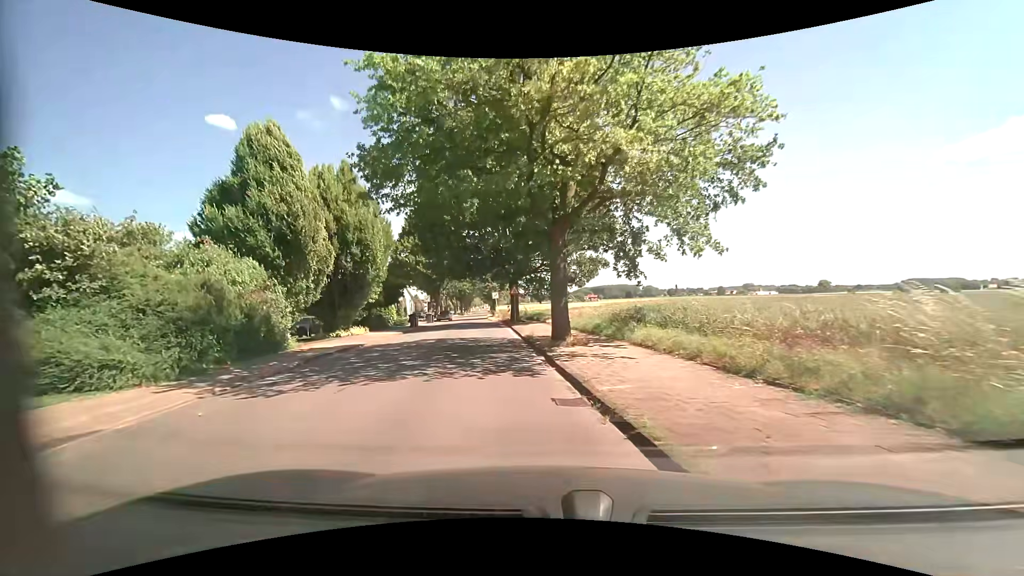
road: unclassified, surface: asphalt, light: Day
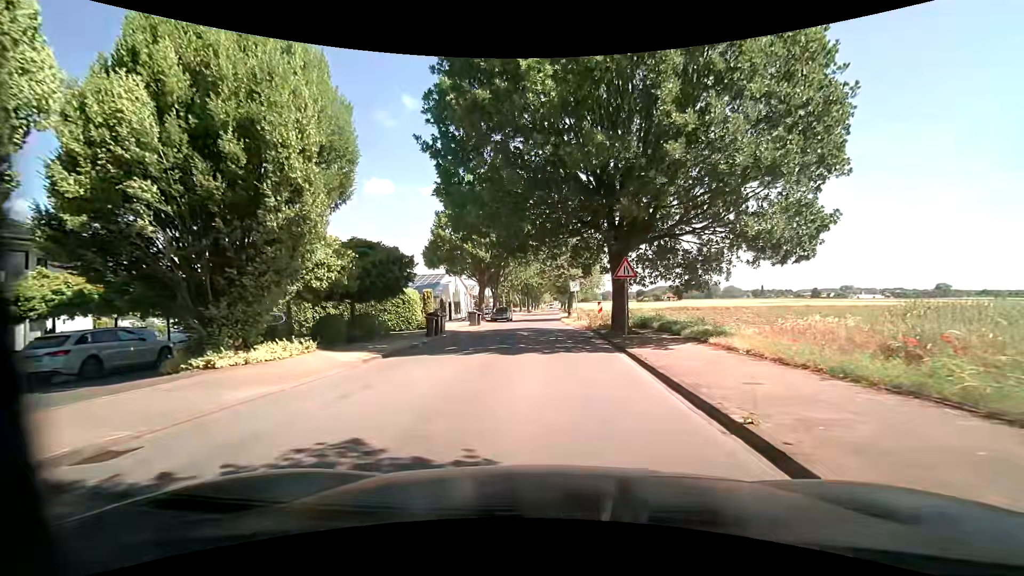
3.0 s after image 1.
(-2.4, +18.5) m; -7°
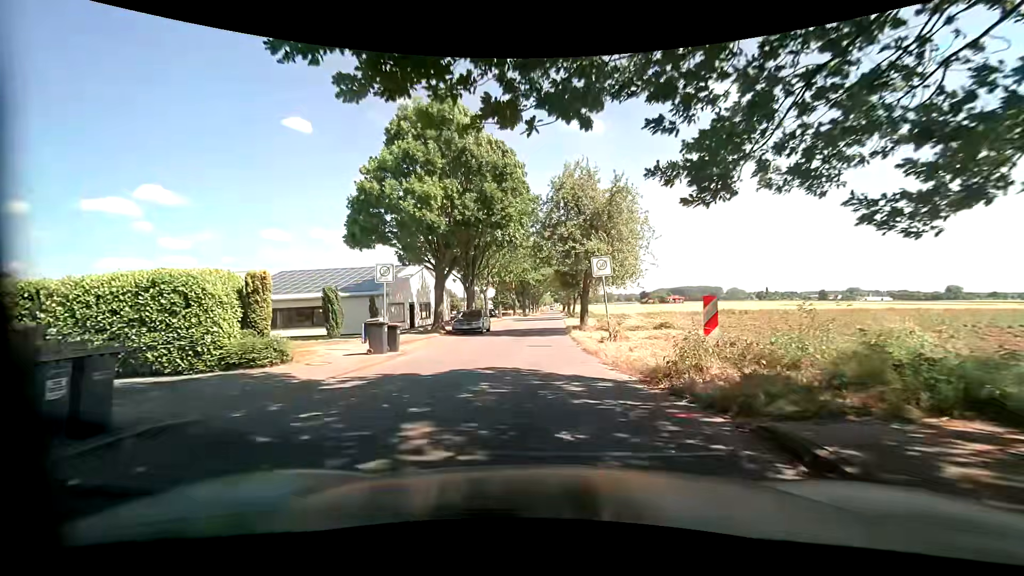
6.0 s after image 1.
(-0.2, +19.5) m; -2°
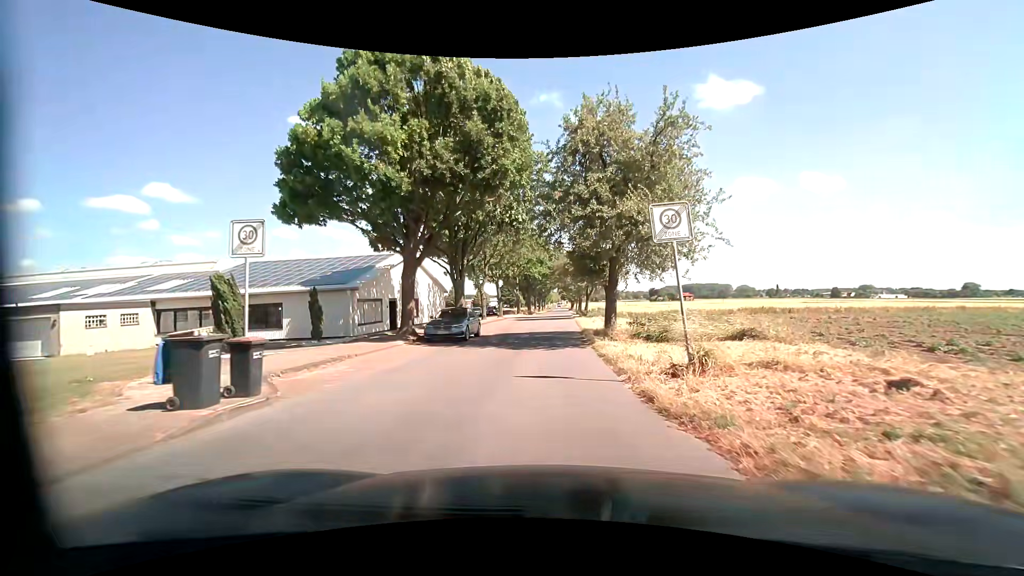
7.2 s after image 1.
(+0.1, +8.6) m; 0°
(0, +10) (0, +20) (0, +30) (0, +40) (+1, +50) (+1, +60) (+1, +70) (+2, +80) (+2, +90) (+3, +100) m
